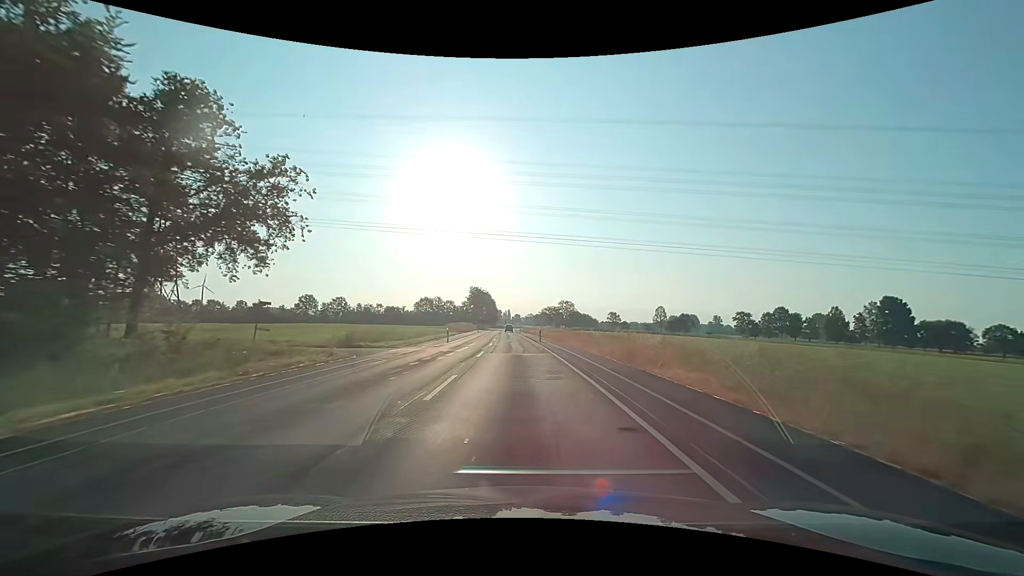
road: secondary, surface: asphalt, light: Day
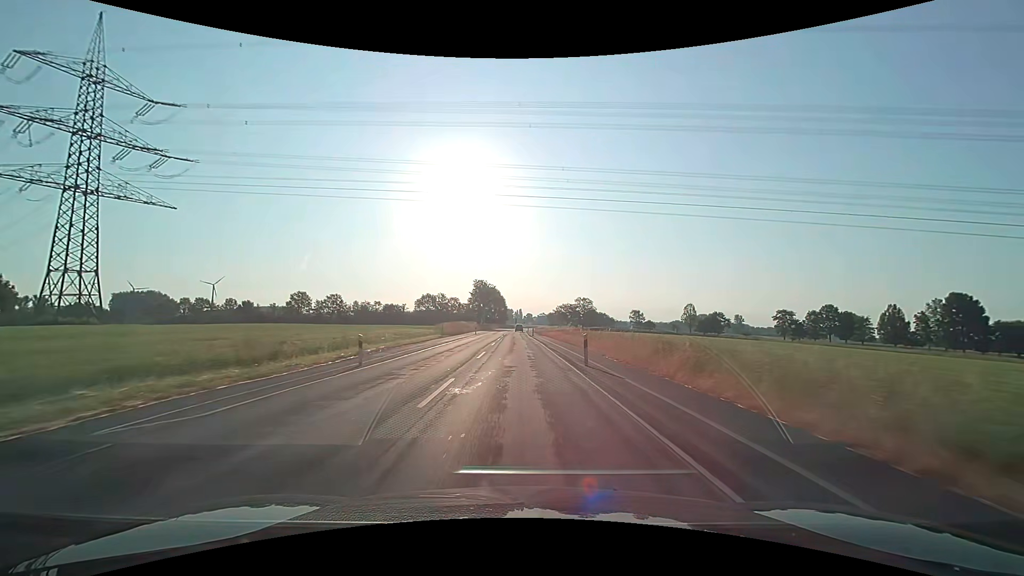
(-0.2, +25.0) m; -1°
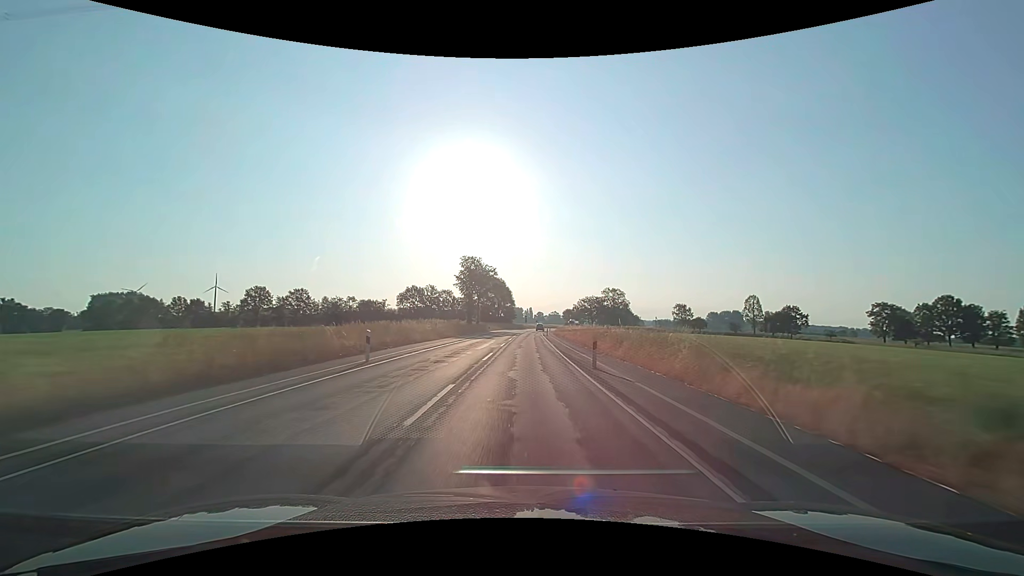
(-0.7, +50.0) m; -1°
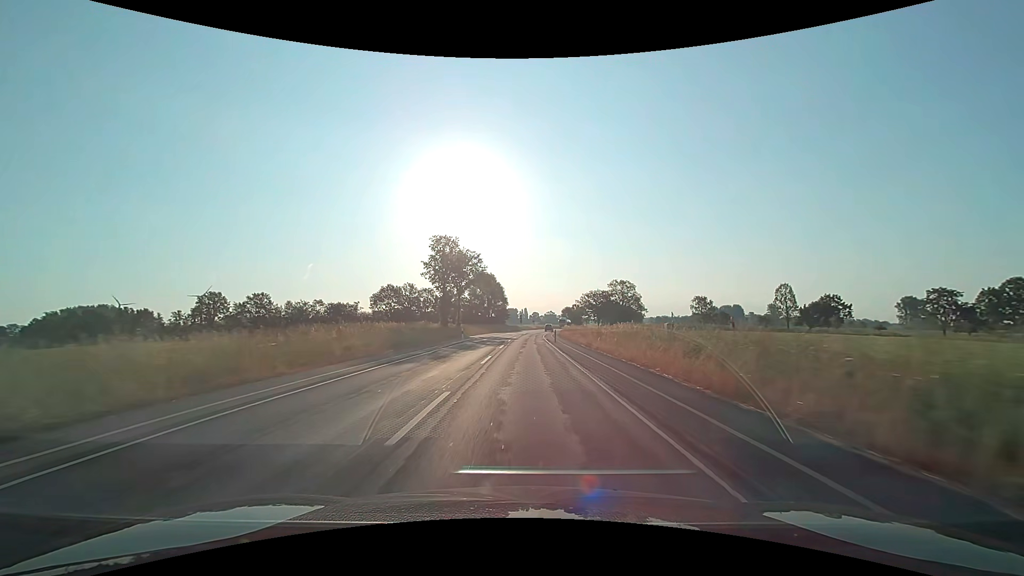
(+0.1, +25.0) m; +1°
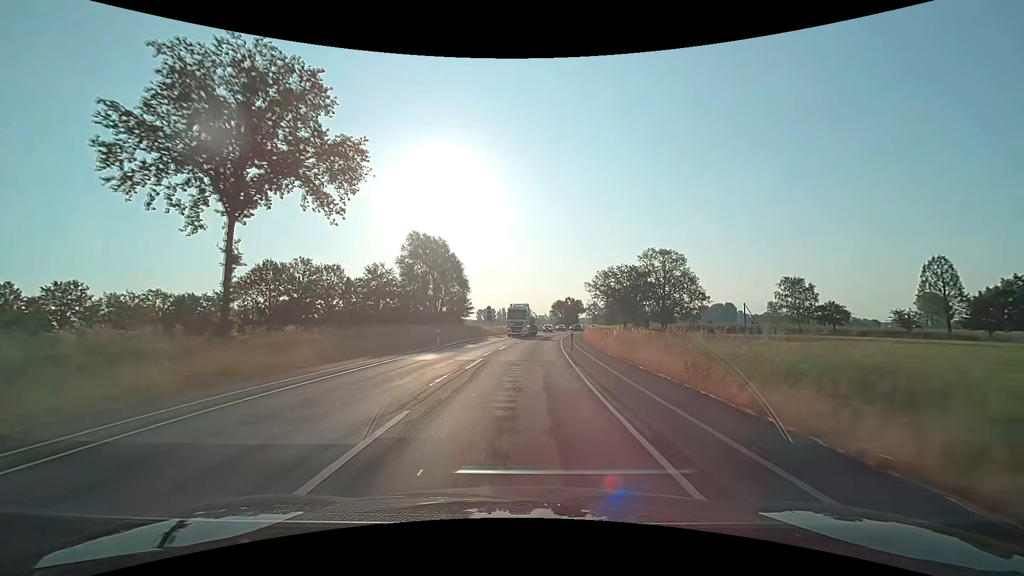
(+0.8, +62.6) m; +2°
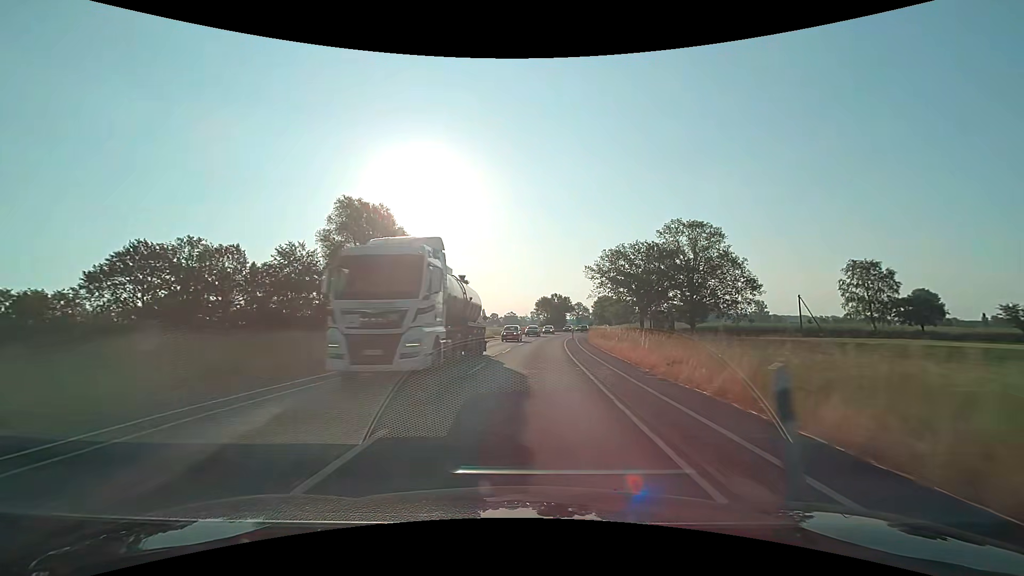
(+0.5, +25.1) m; +2°
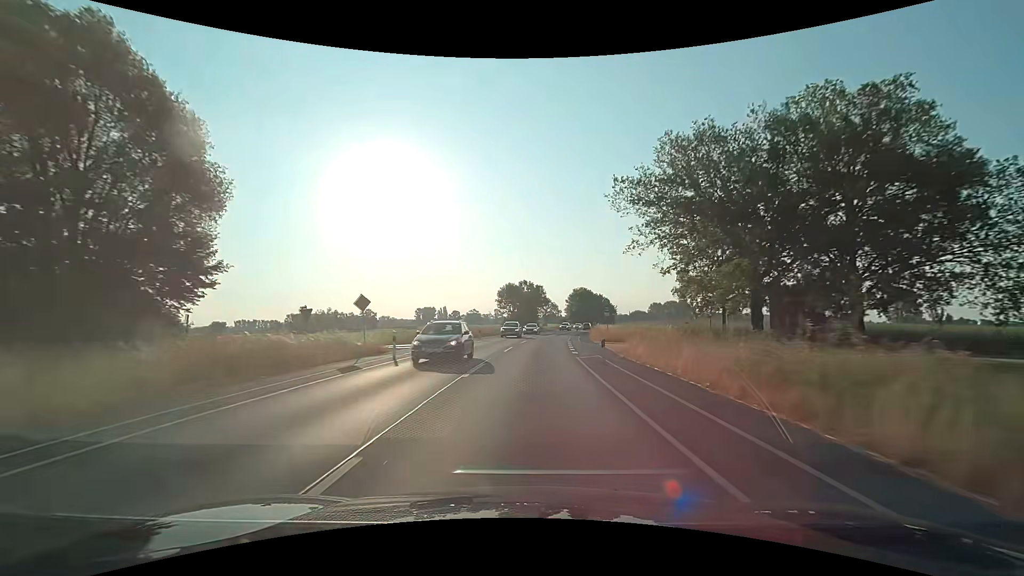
(+1.2, +37.5) m; +4°
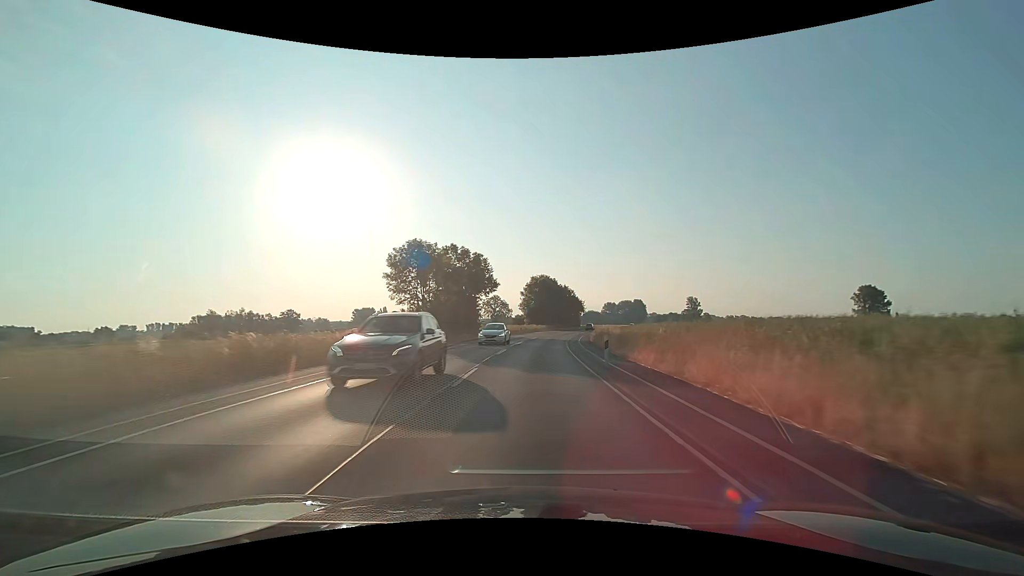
(+2.6, +49.9) m; +6°
(0, +10) (0, +20) (+1, +30) (+2, +40) (+3, +50) (+4, +60) (+5, +70) (+7, +80) (+9, +89) (+11, +99) m
